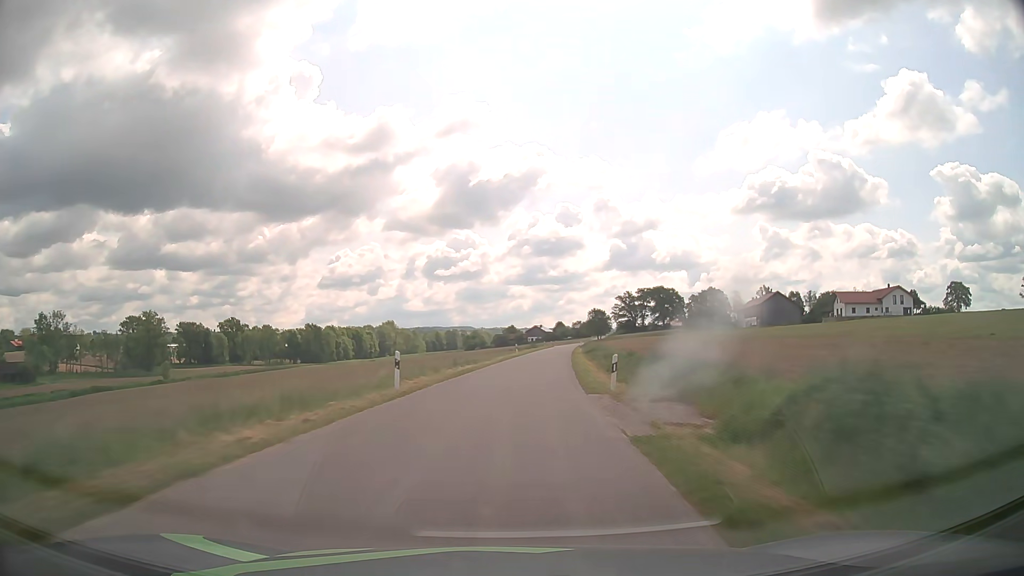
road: unclassified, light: Day
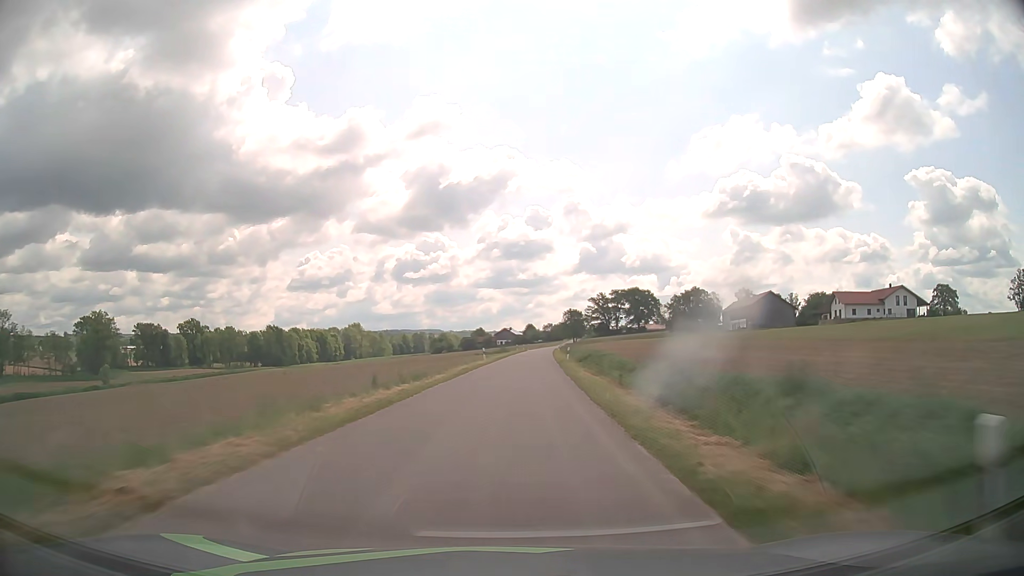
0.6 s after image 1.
(+0.4, +15.3) m; +3°
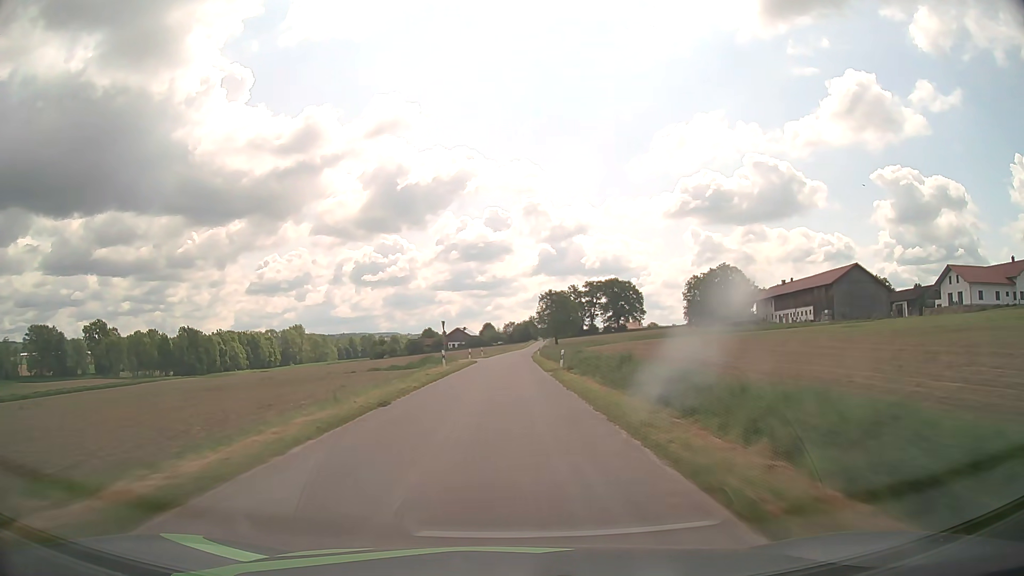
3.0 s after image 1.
(+3.0, +62.0) m; +4°
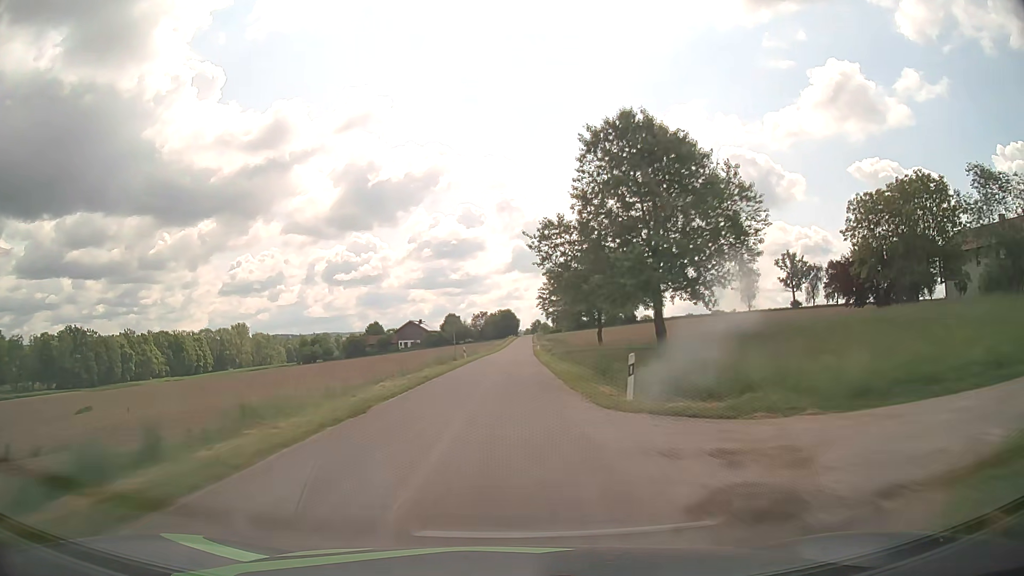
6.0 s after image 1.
(+1.3, +79.3) m; +2°
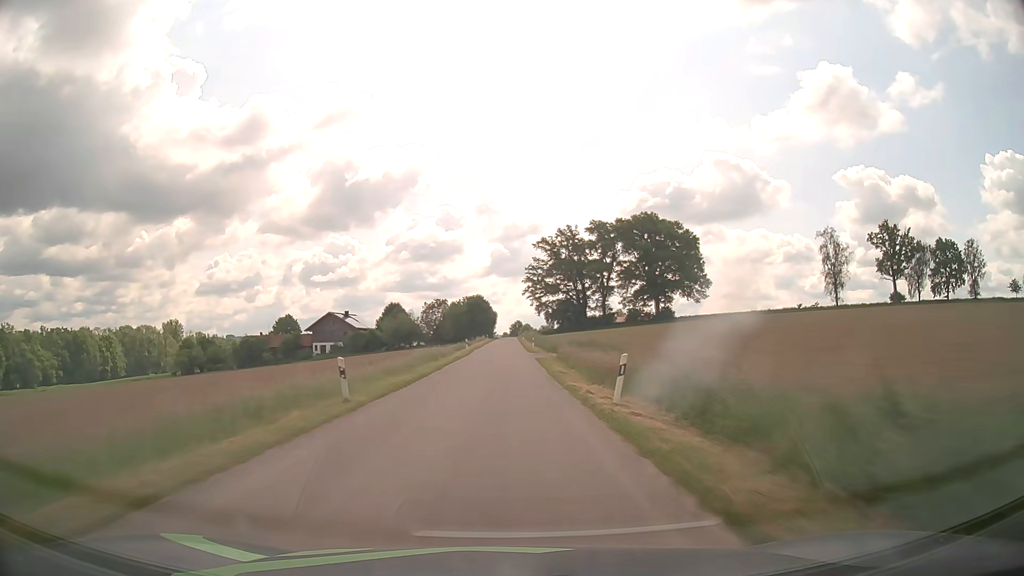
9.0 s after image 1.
(+1.5, +81.0) m; +2°
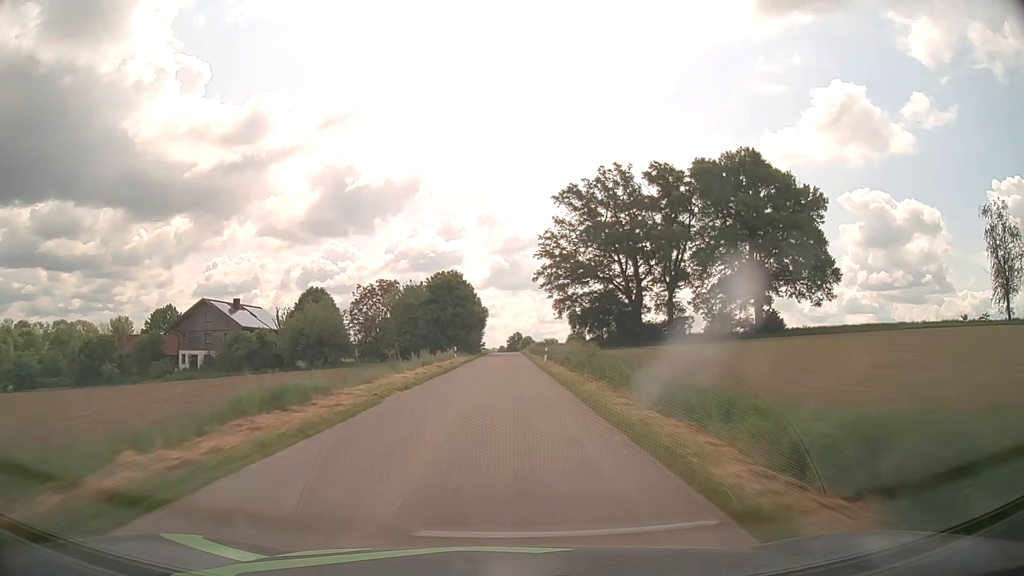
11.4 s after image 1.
(0.0, +65.3) m; +1°
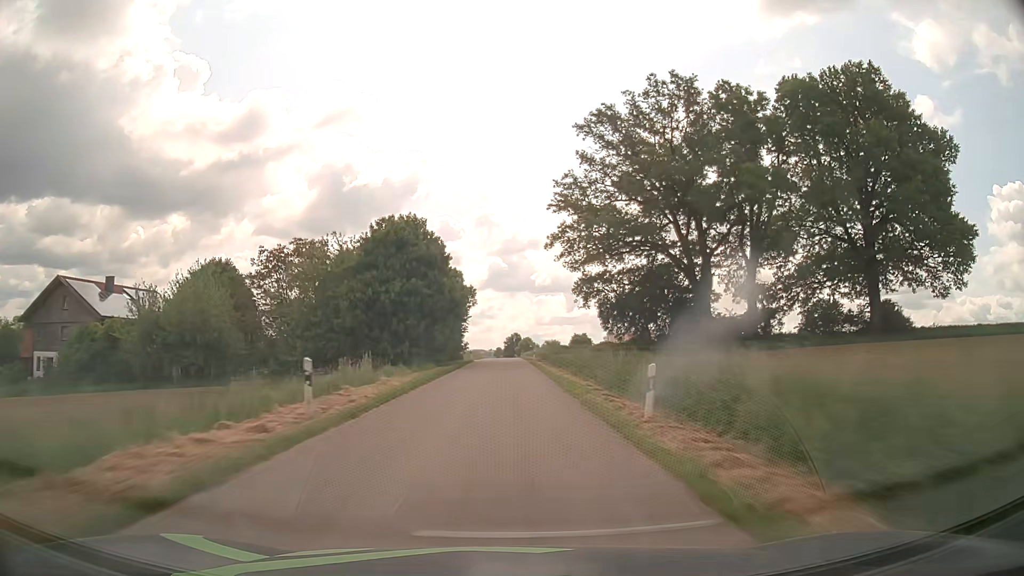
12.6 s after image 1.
(-0.1, +32.5) m; 0°
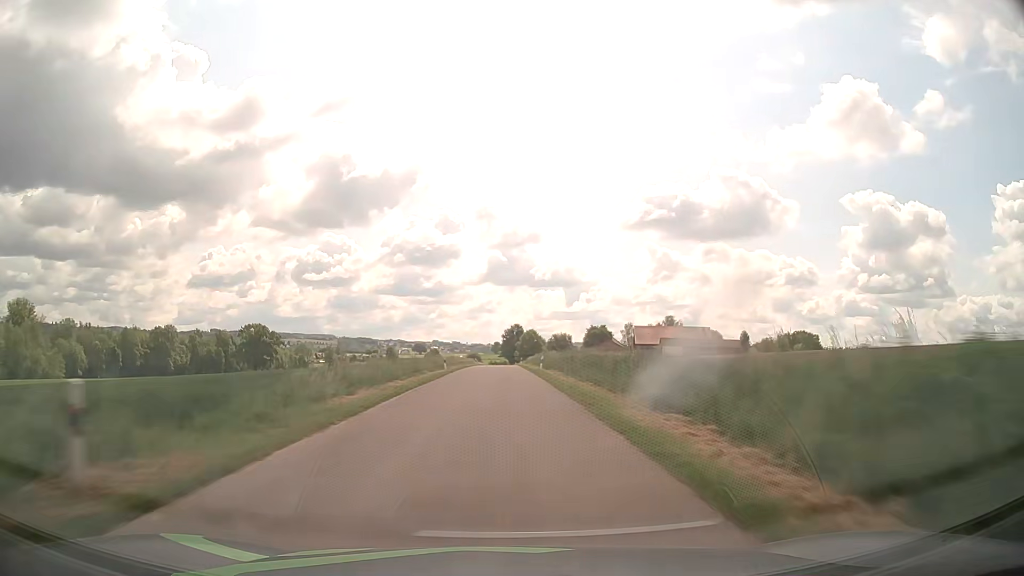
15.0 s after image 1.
(+0.3, +64.6) m; 0°
(0, +10) (0, +20) (0, +30) (0, +40) (0, +50) (0, +60) (0, +70) (0, +80) (-1, +90) (-1, +100) m
